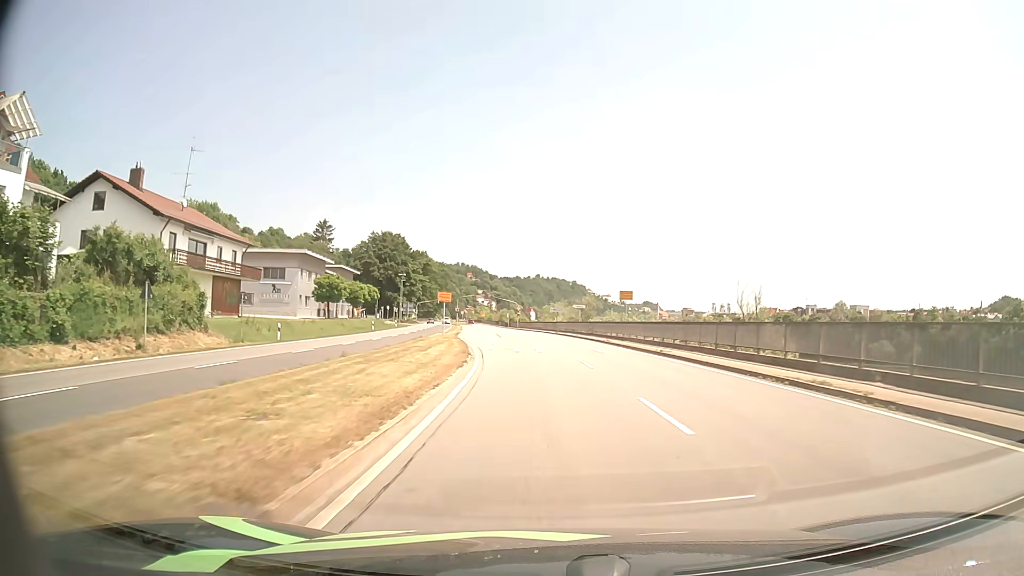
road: primary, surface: asphalt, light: Day
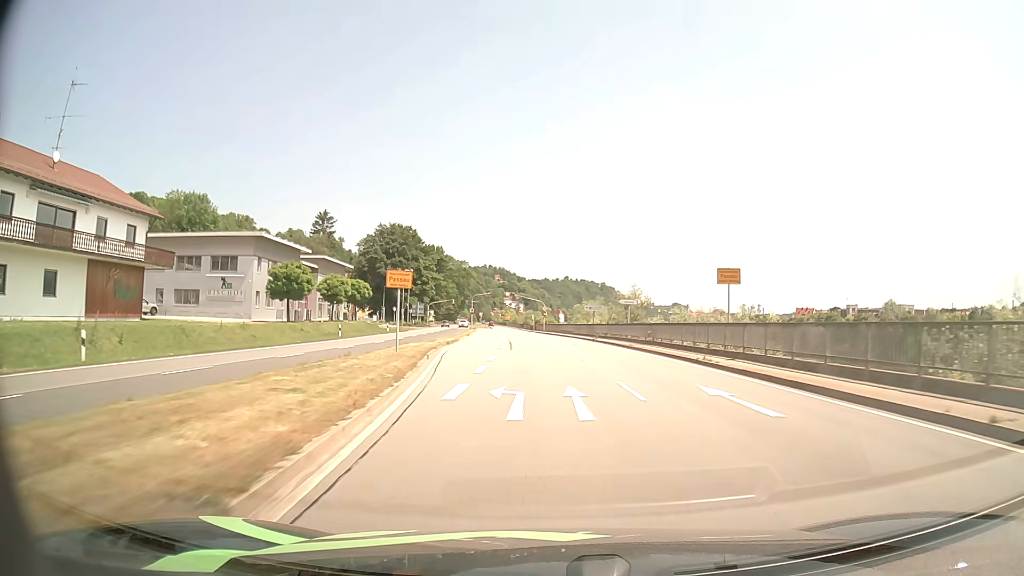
(-0.5, +20.2) m; -2°
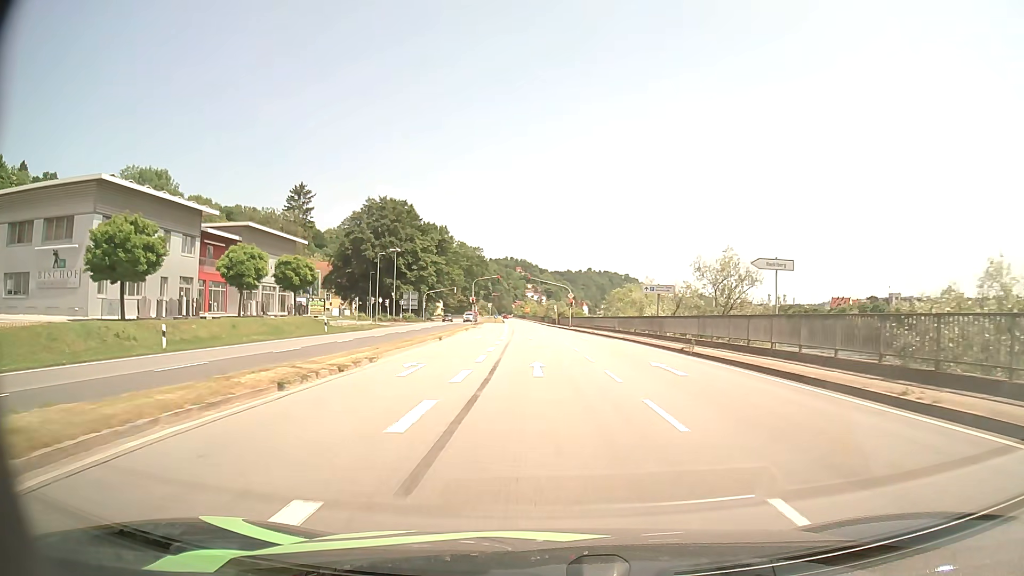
(-0.5, +27.1) m; -2°
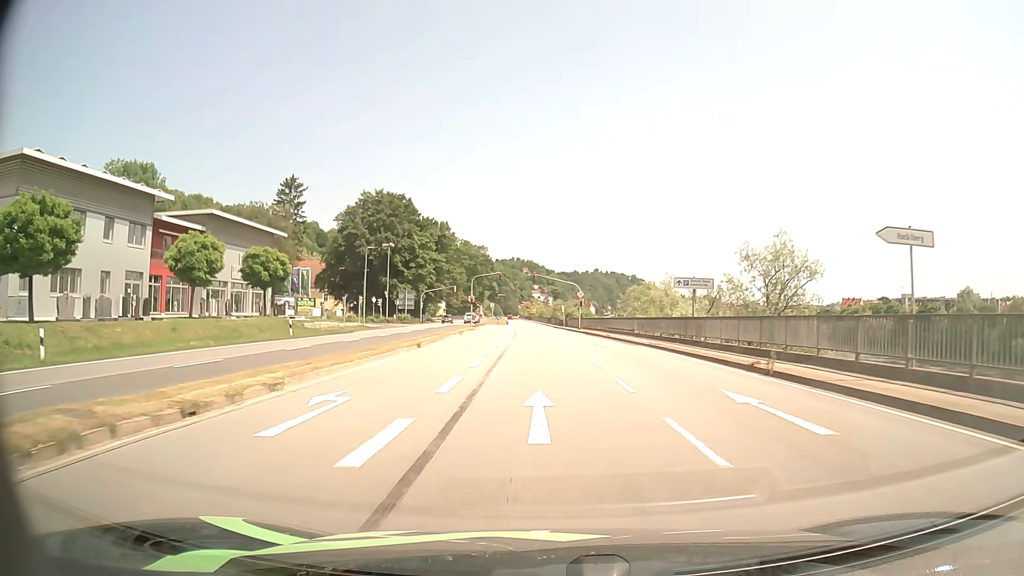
(0.0, +7.7) m; -1°
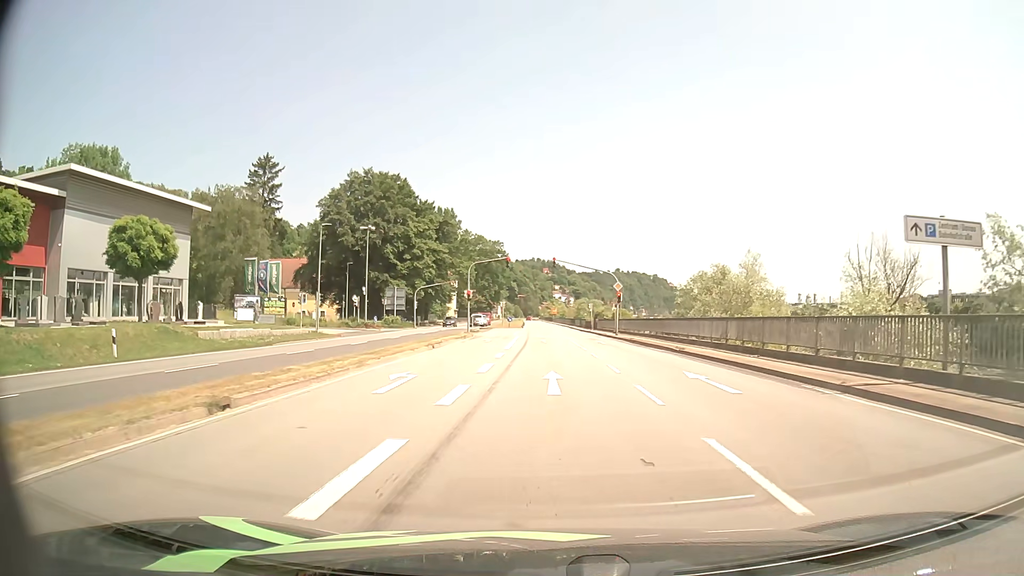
(-0.3, +19.1) m; -2°
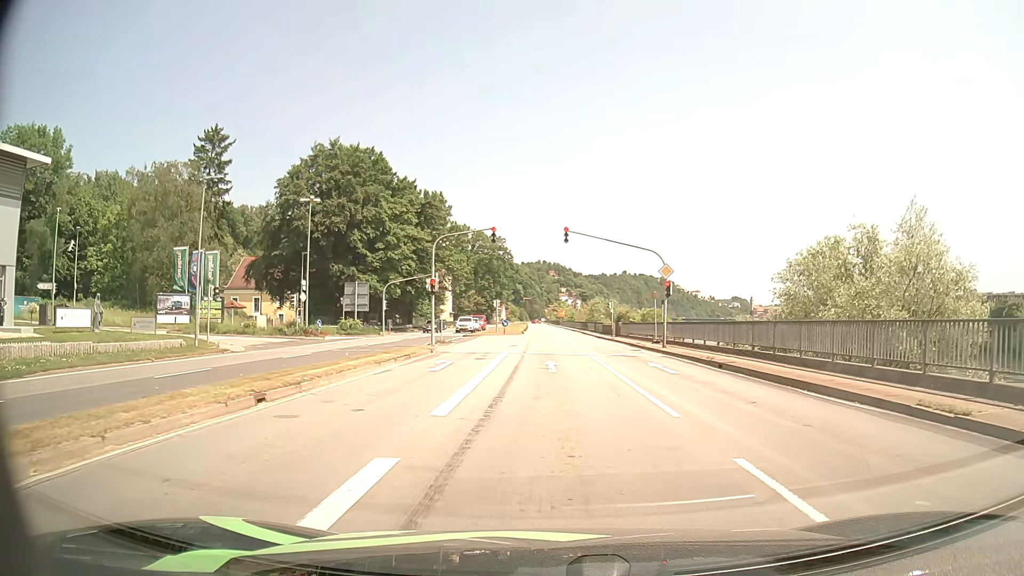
(-0.1, +18.5) m; 0°
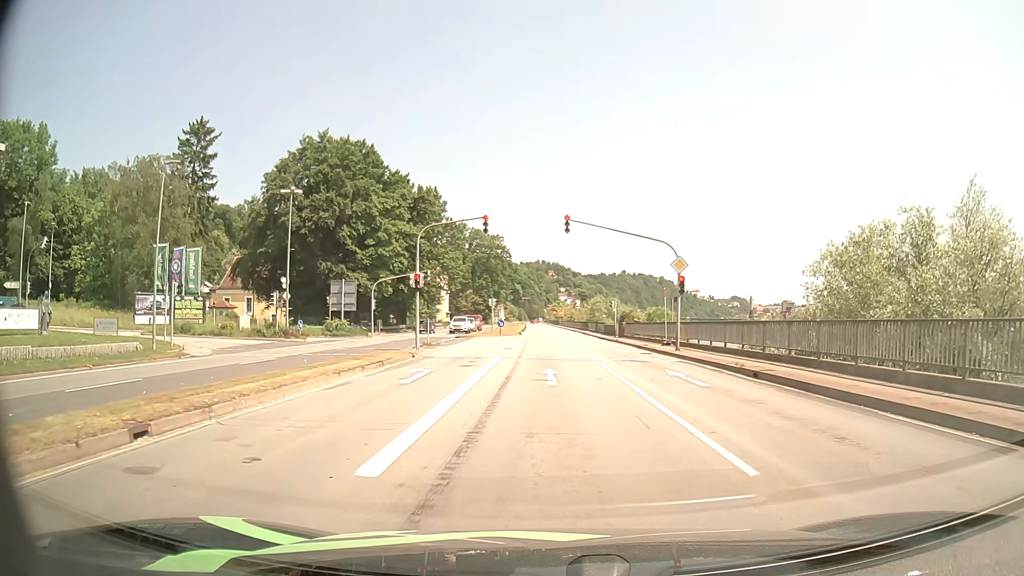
(0.0, +3.7) m; 0°
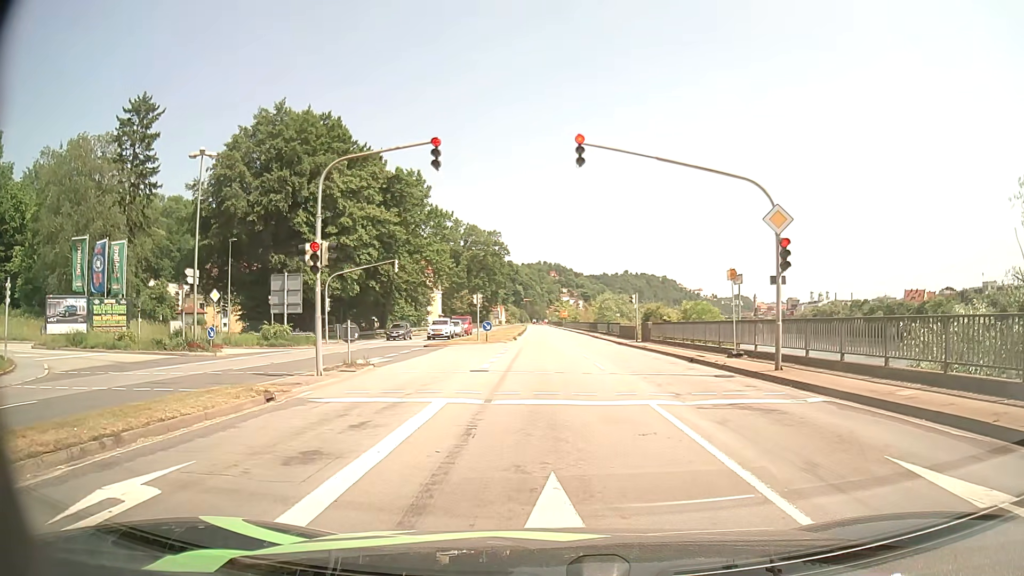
(0.0, +12.9) m; 0°
(0, +10) (0, +20) (0, +30) (-1, +40) (-1, +50) (-1, +60) (-1, +70) (-1, +80) (-1, +90) (-2, +100) m
